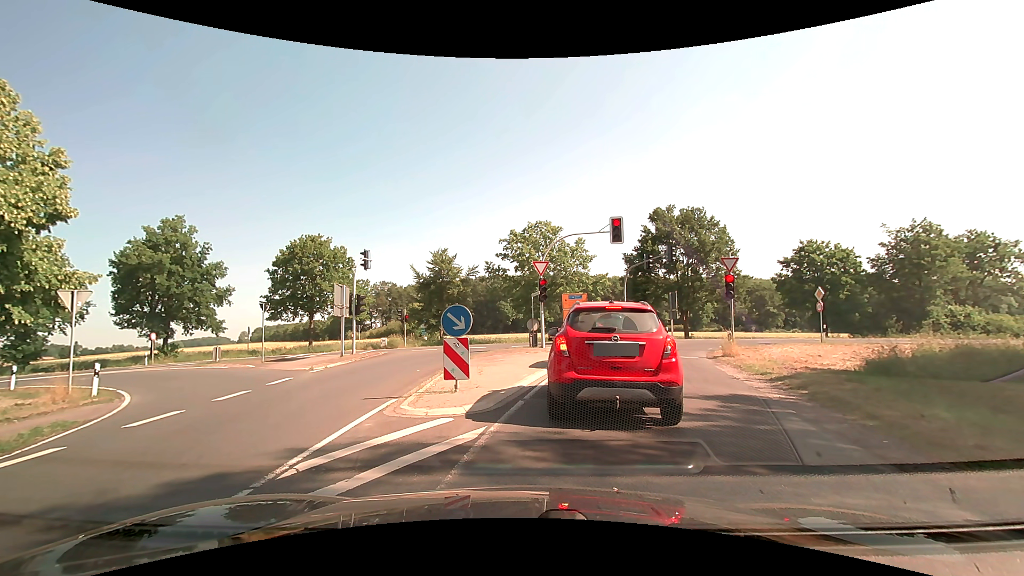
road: secondary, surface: asphalt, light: Day
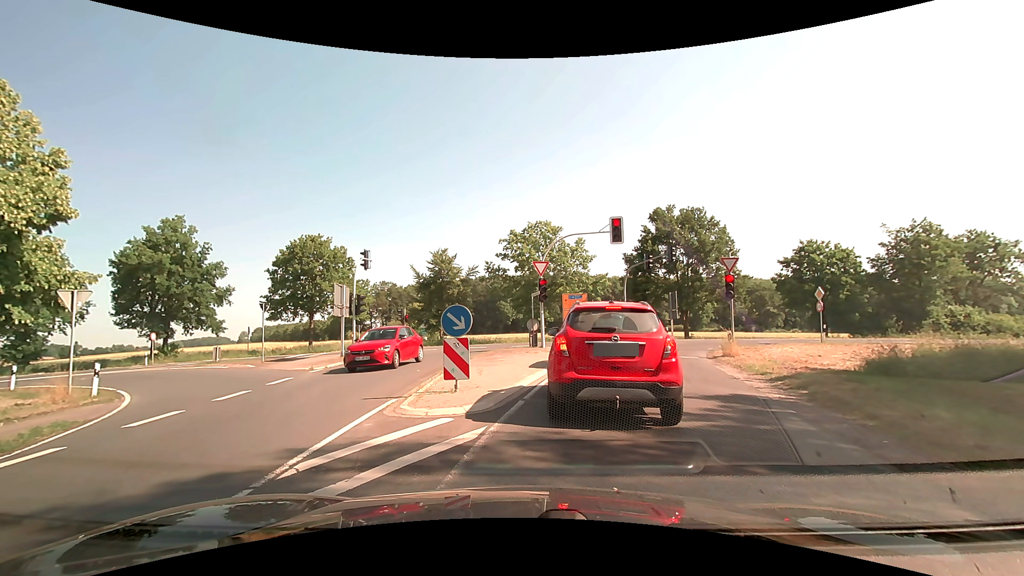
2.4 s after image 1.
(0.0, 0.0) m; 0°
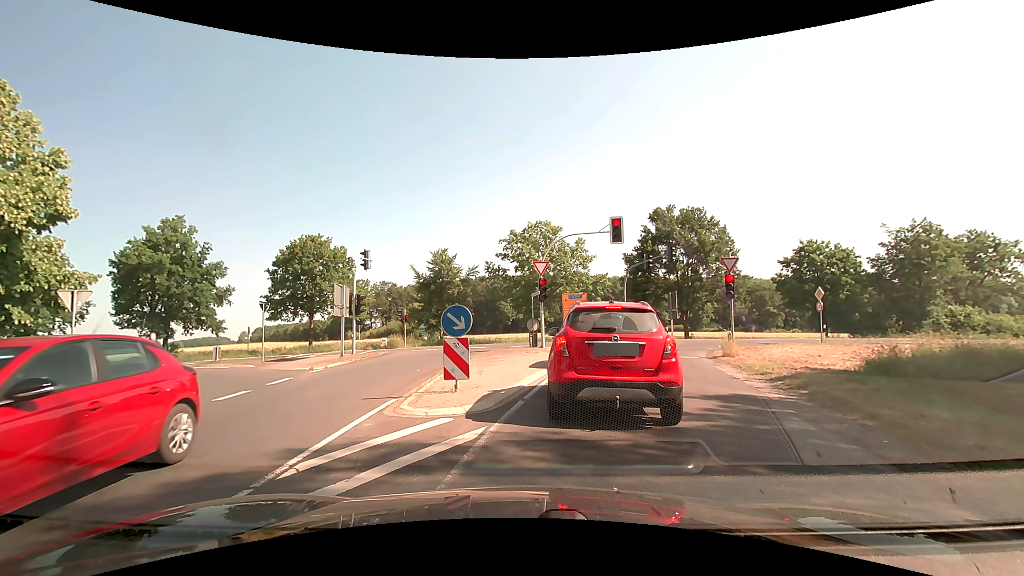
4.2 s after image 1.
(0.0, 0.0) m; 0°
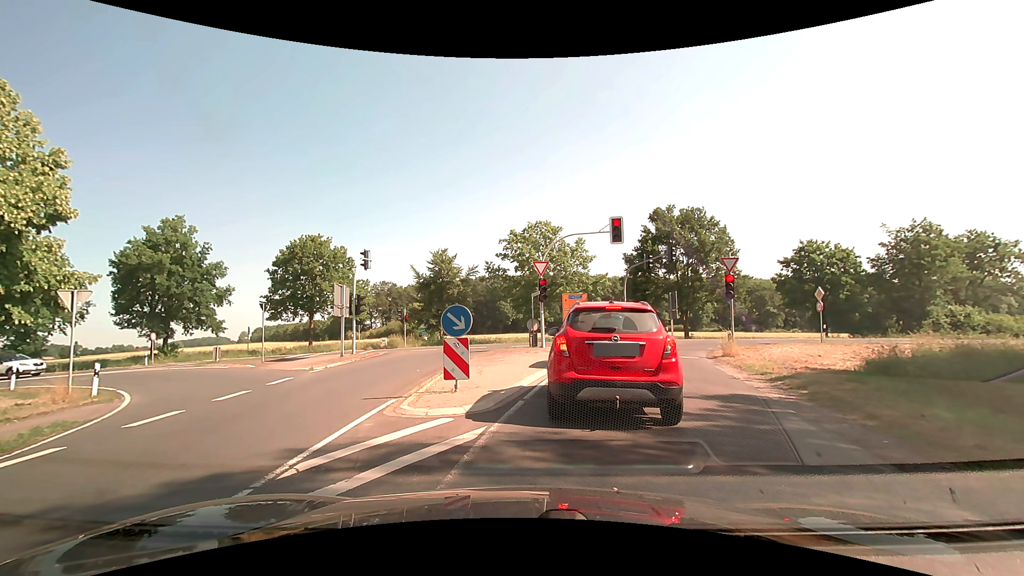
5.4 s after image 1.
(0.0, 0.0) m; 0°
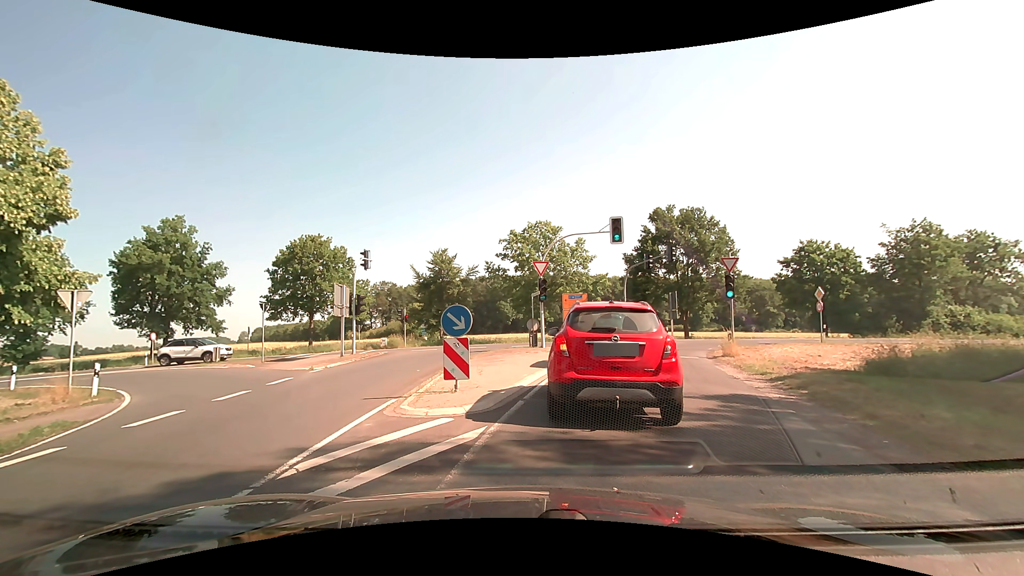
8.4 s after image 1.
(0.0, 0.0) m; 0°
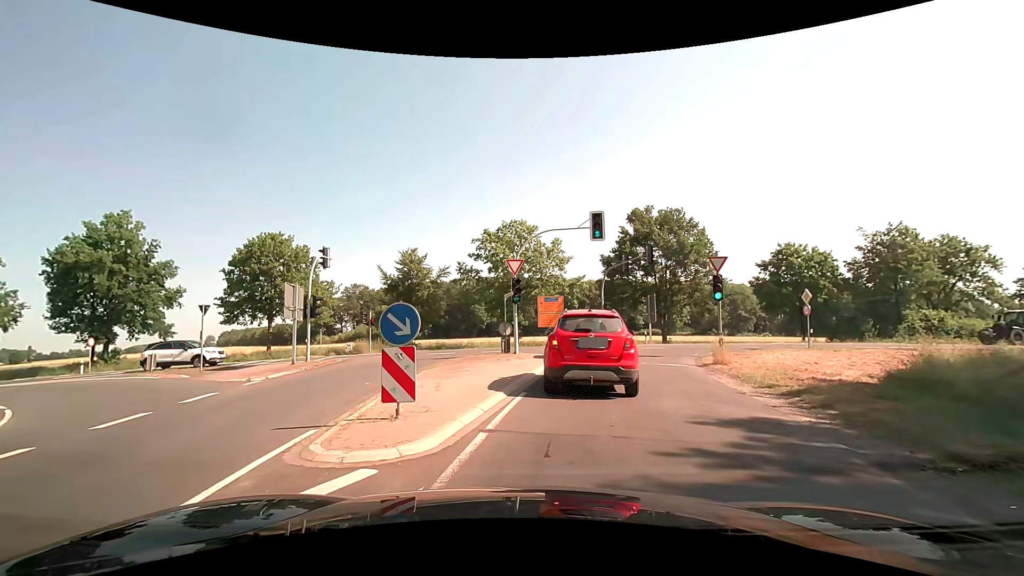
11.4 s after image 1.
(0.0, +2.4) m; +4°
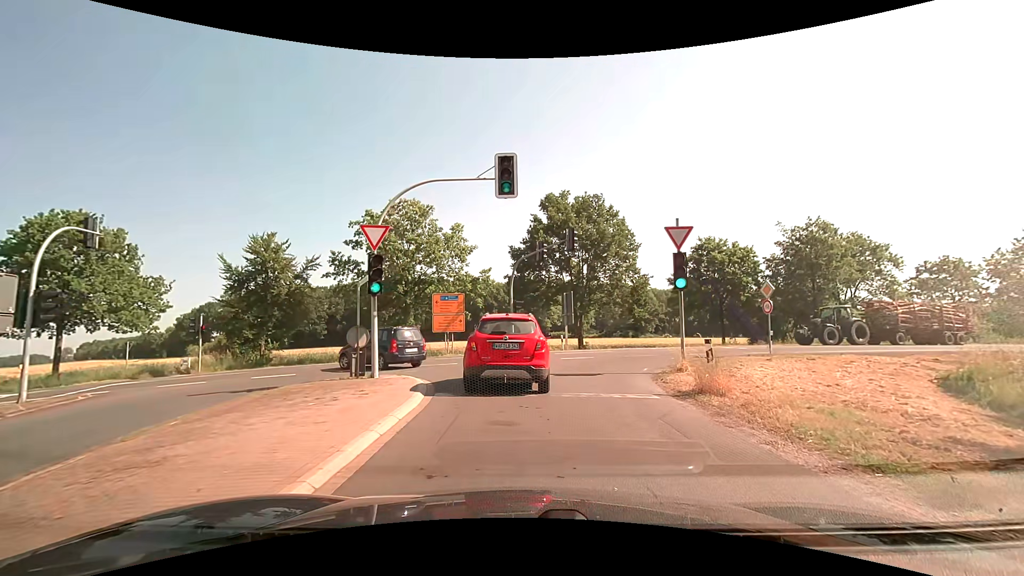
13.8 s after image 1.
(+0.7, +8.5) m; +8°
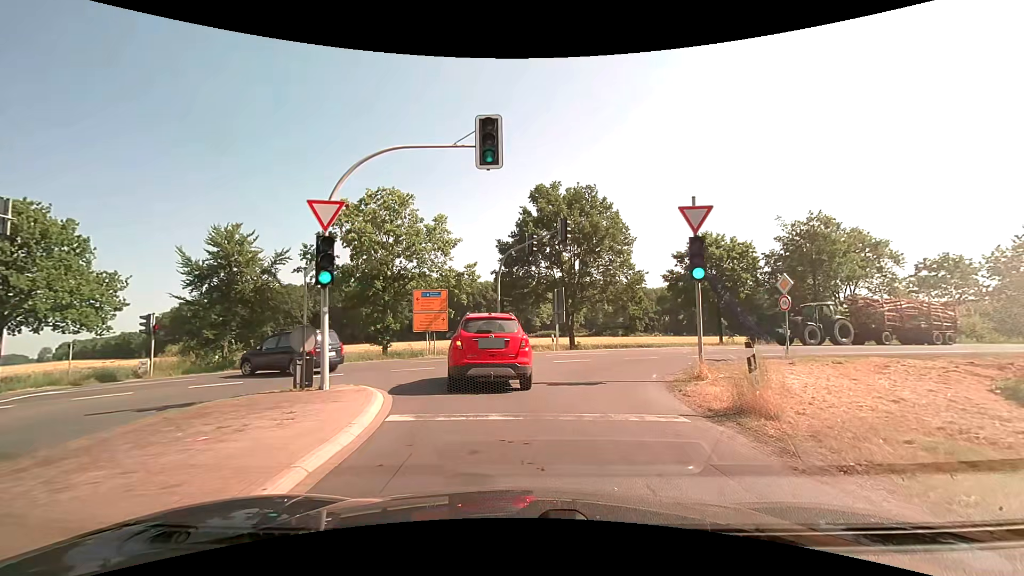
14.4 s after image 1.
(+0.1, +2.6) m; +3°
